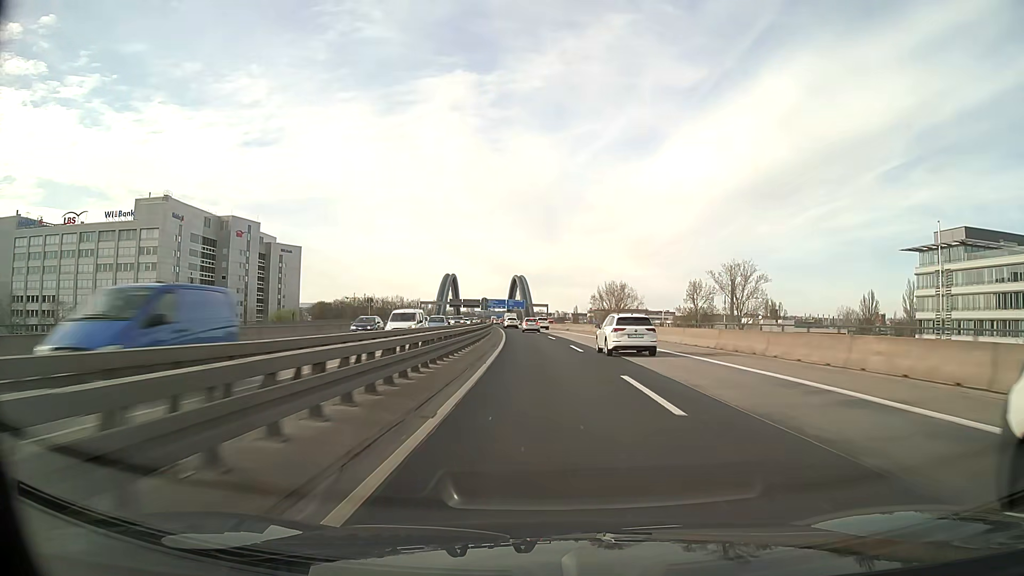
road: motorway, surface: asphalt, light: Day
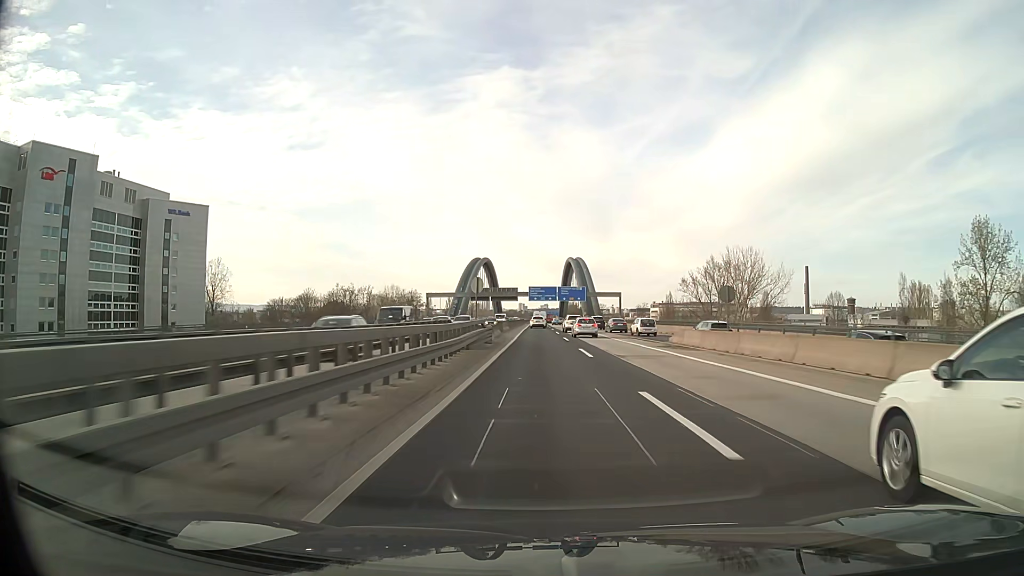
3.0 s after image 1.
(-4.4, +91.8) m; -5°
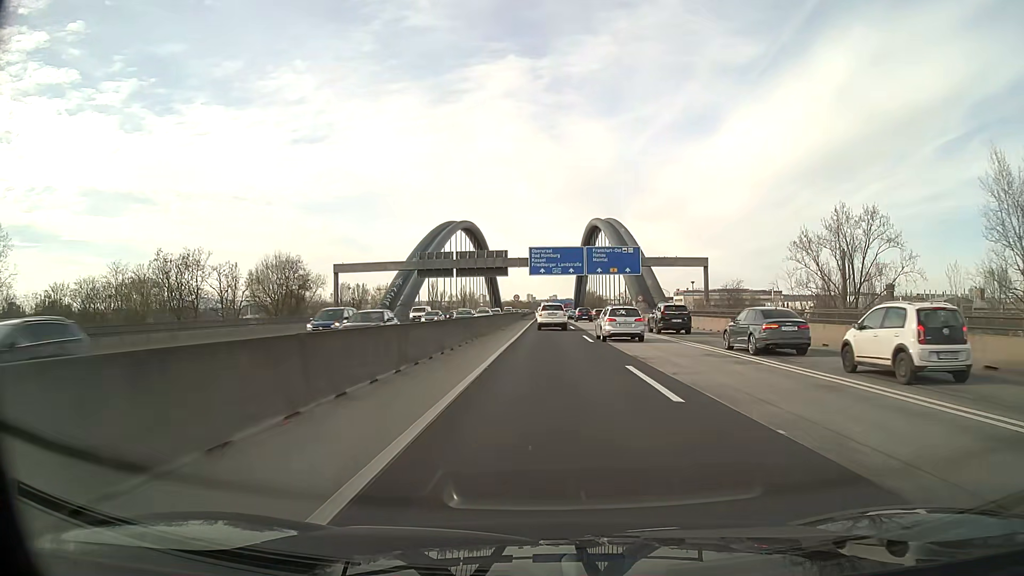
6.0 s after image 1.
(-0.8, +85.9) m; -1°
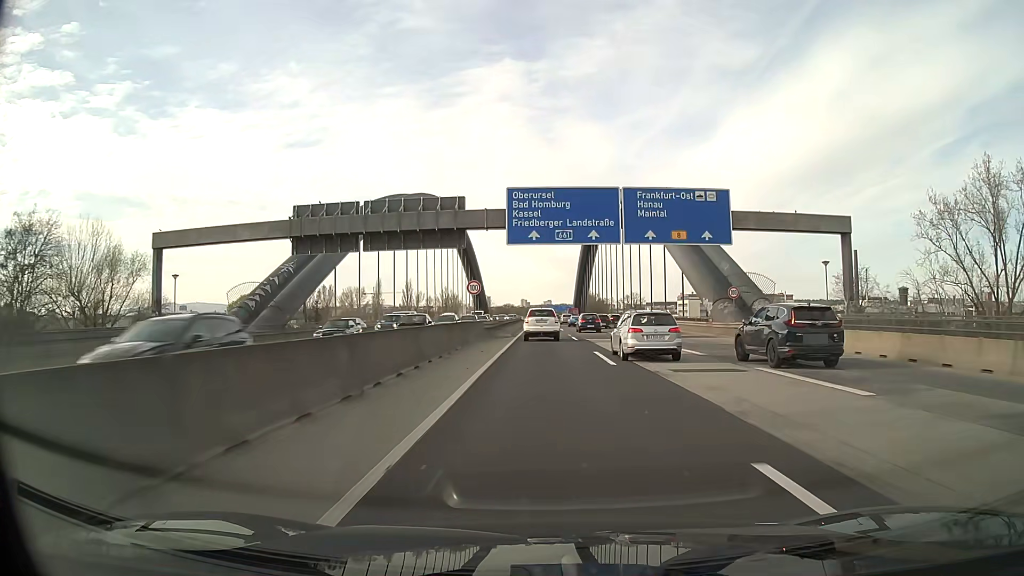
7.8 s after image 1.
(+0.2, +45.4) m; 0°
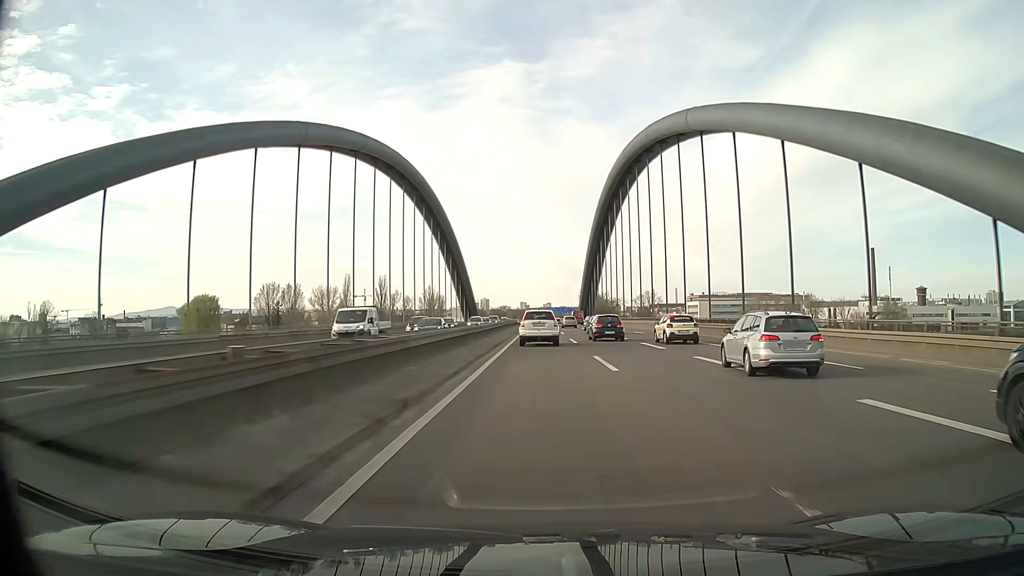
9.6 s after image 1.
(0.0, +41.9) m; 0°
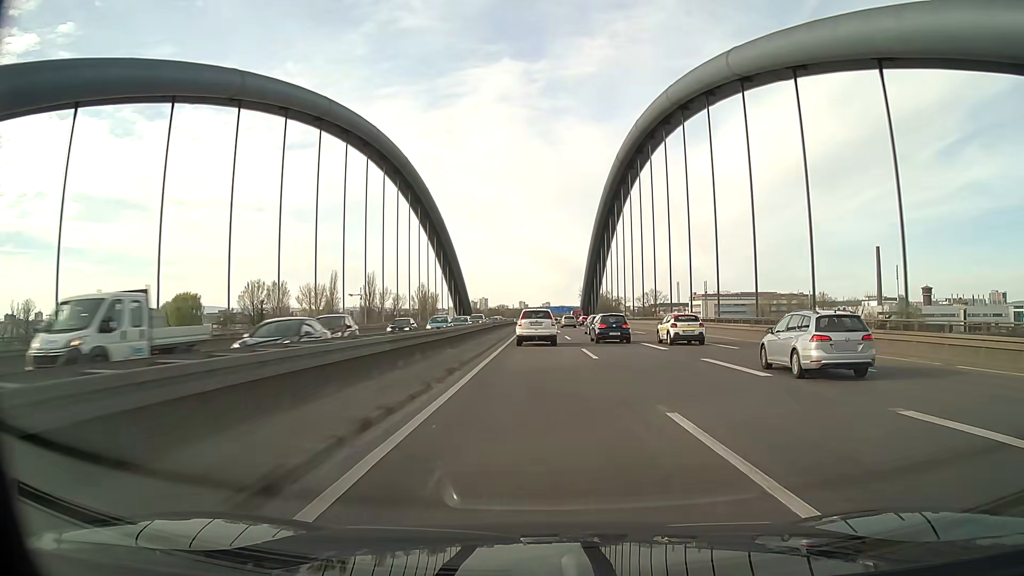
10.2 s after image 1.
(0.0, +13.6) m; 0°
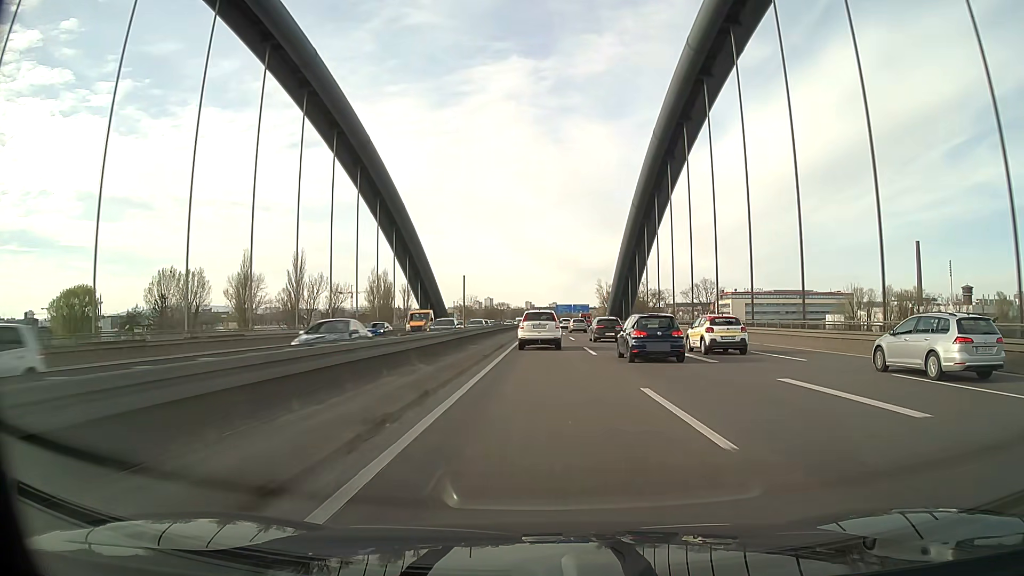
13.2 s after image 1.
(-0.4, +67.7) m; 0°
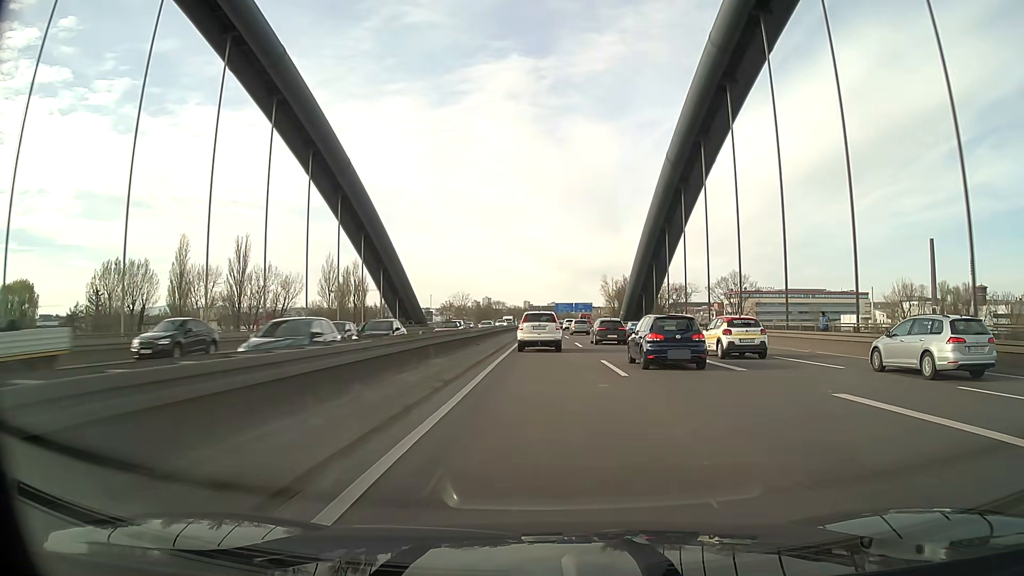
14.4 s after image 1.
(0.0, +27.4) m; 0°
(0, +10) (0, +20) (0, +30) (0, +40) (0, +50) (0, +60) (0, +70) (+1, +80) (+1, +90) (+1, +100) m
